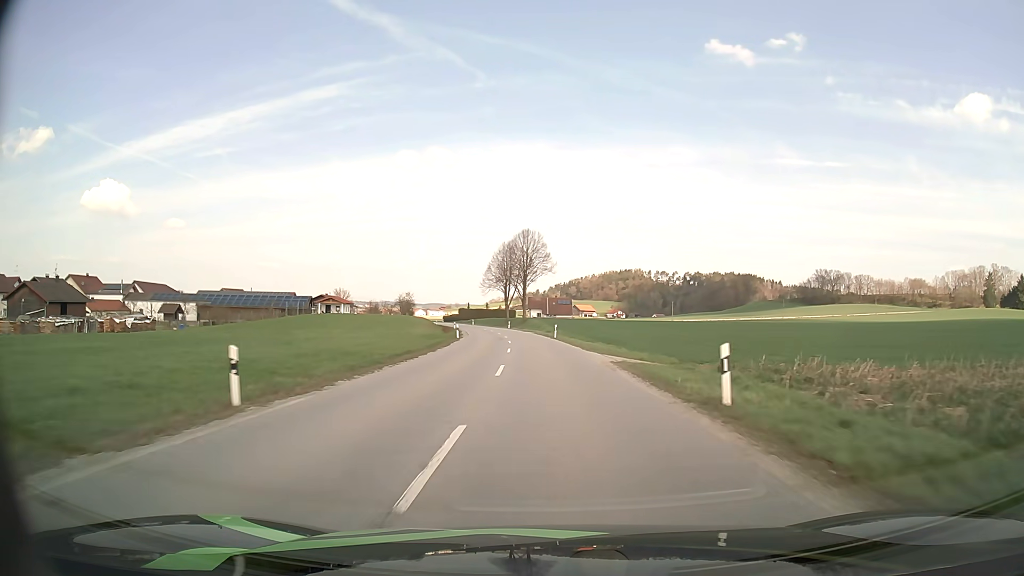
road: secondary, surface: asphalt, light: Day
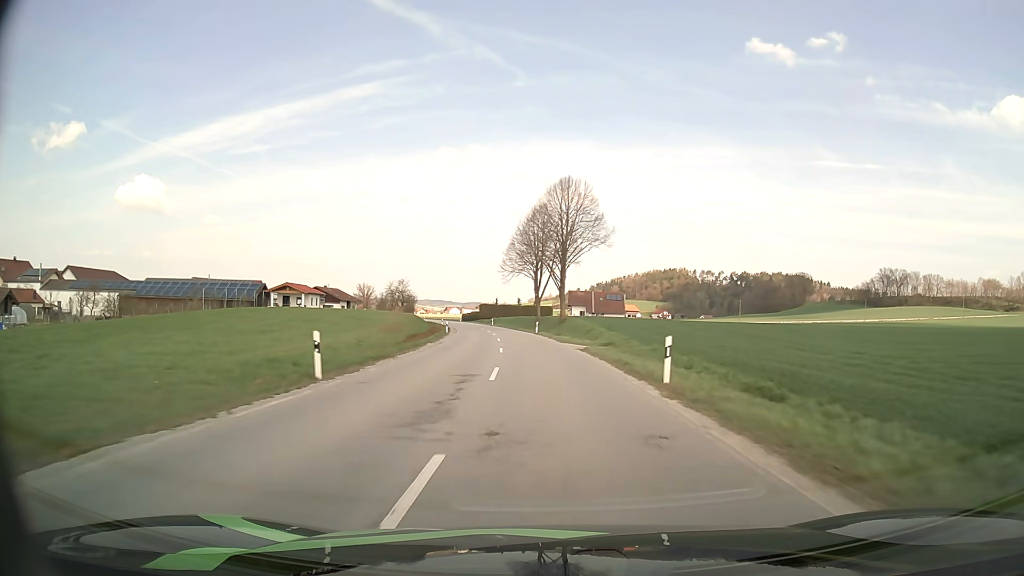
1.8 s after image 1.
(-1.0, +38.2) m; -3°
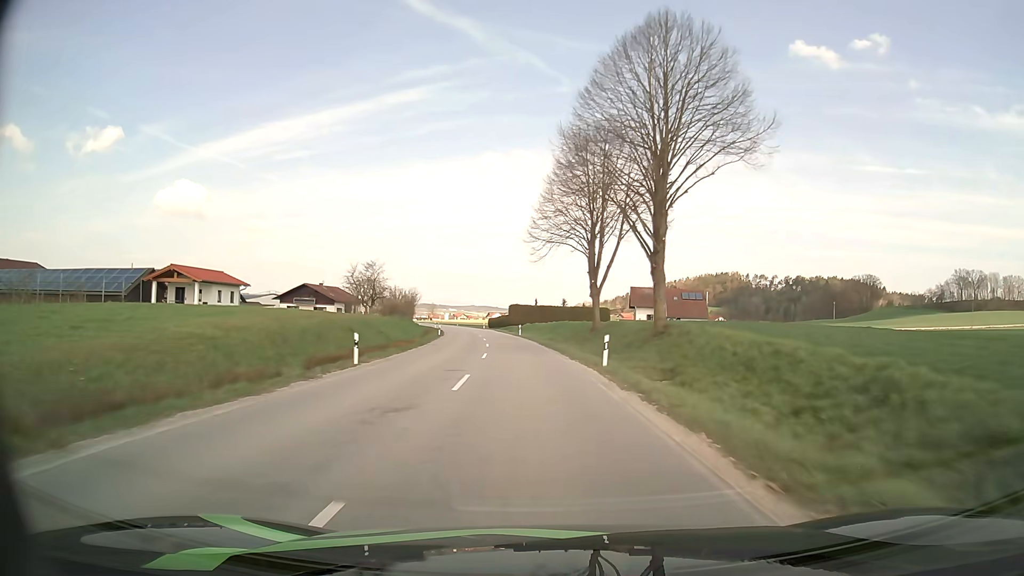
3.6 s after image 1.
(-1.2, +38.0) m; -4°
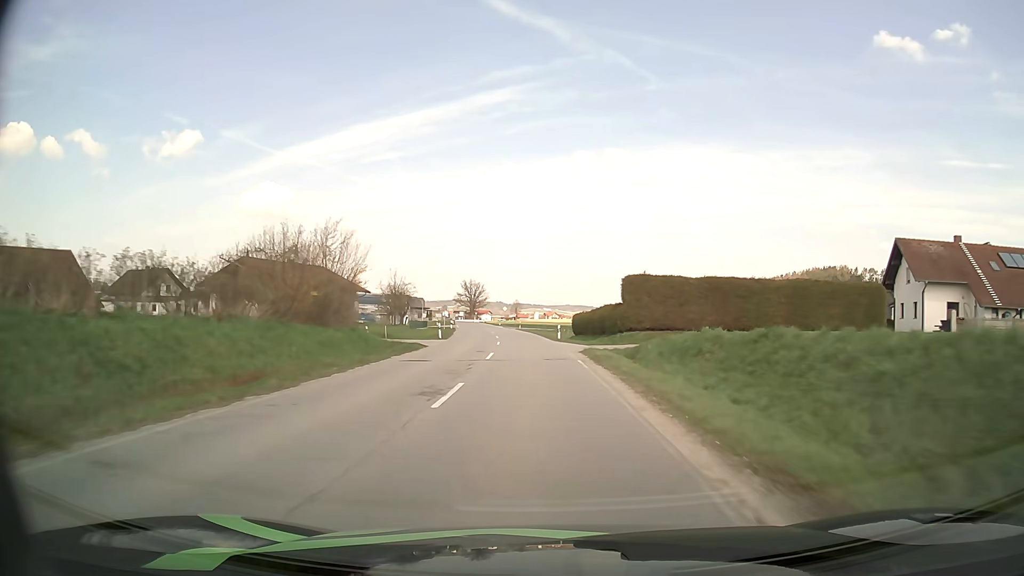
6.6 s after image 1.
(-4.5, +62.8) m; -8°
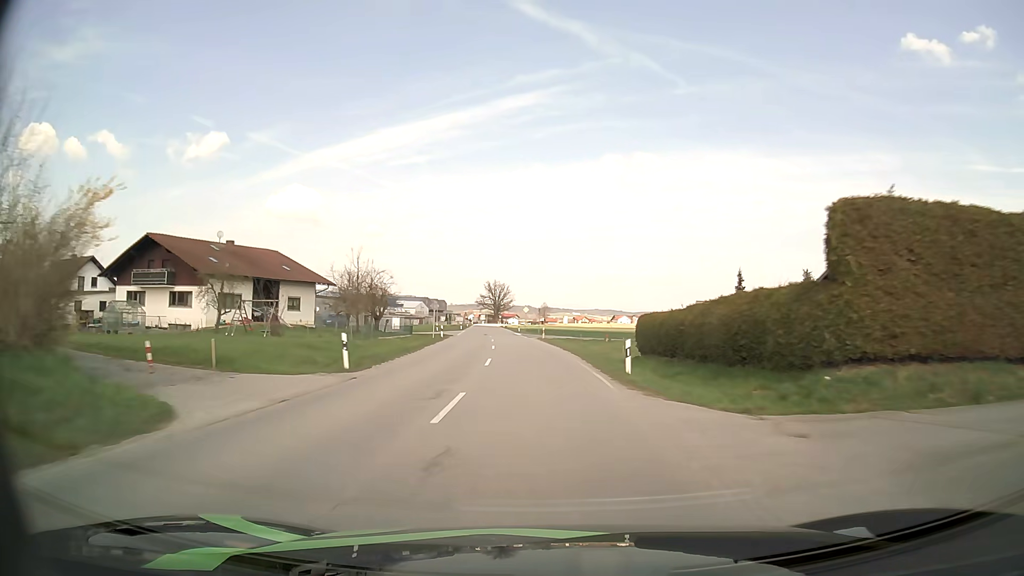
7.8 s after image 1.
(-0.6, +25.5) m; -3°
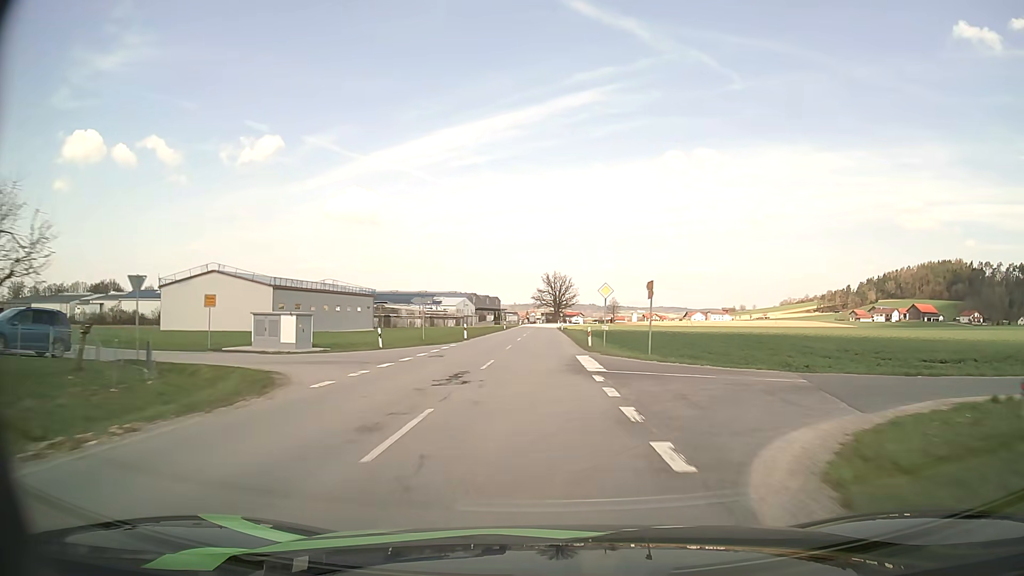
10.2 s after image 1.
(-2.2, +50.7) m; -5°
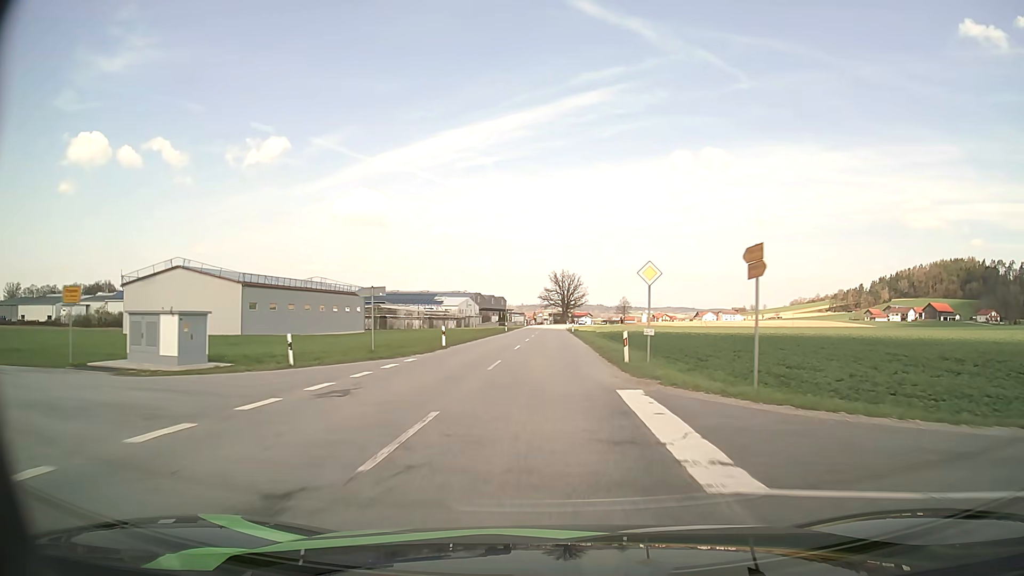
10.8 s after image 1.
(-0.1, +12.6) m; -1°
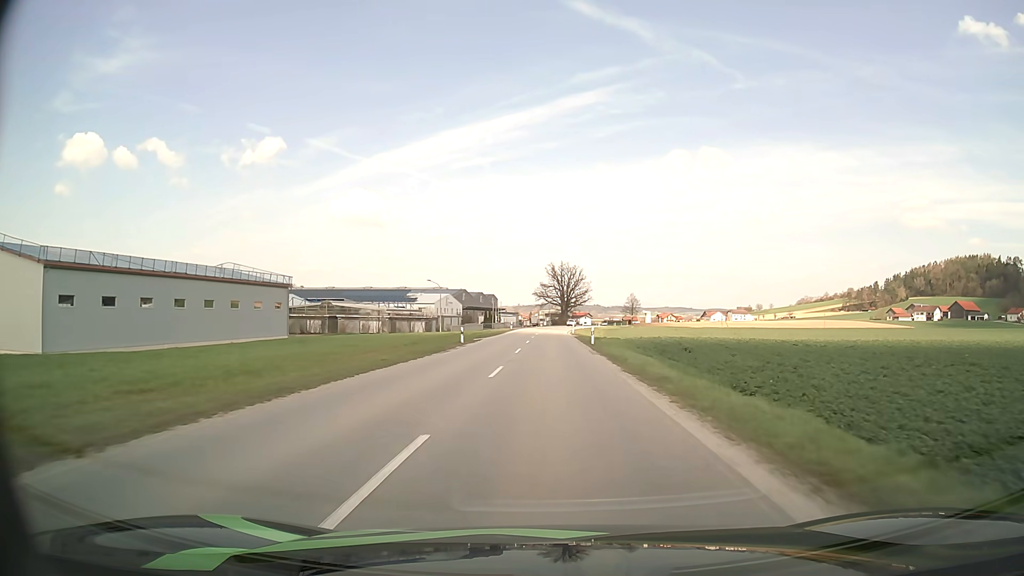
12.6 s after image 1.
(0.0, +37.8) m; 0°
(0, +10) (0, +20) (0, +30) (0, +40) (0, +50) (0, +60) (+1, +70) (+1, +80) (+1, +90) (+2, +100) m
